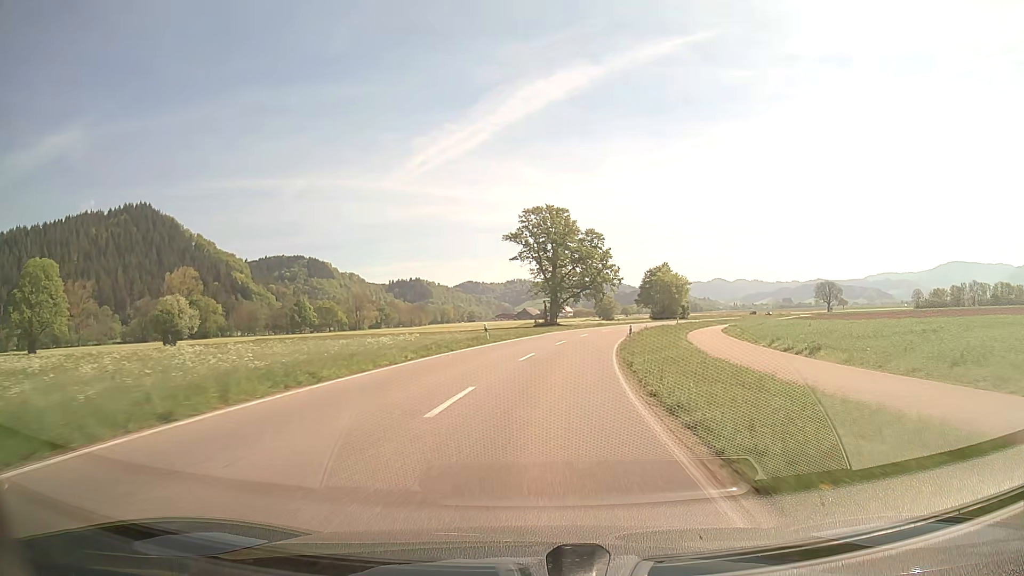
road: secondary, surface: asphalt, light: Day
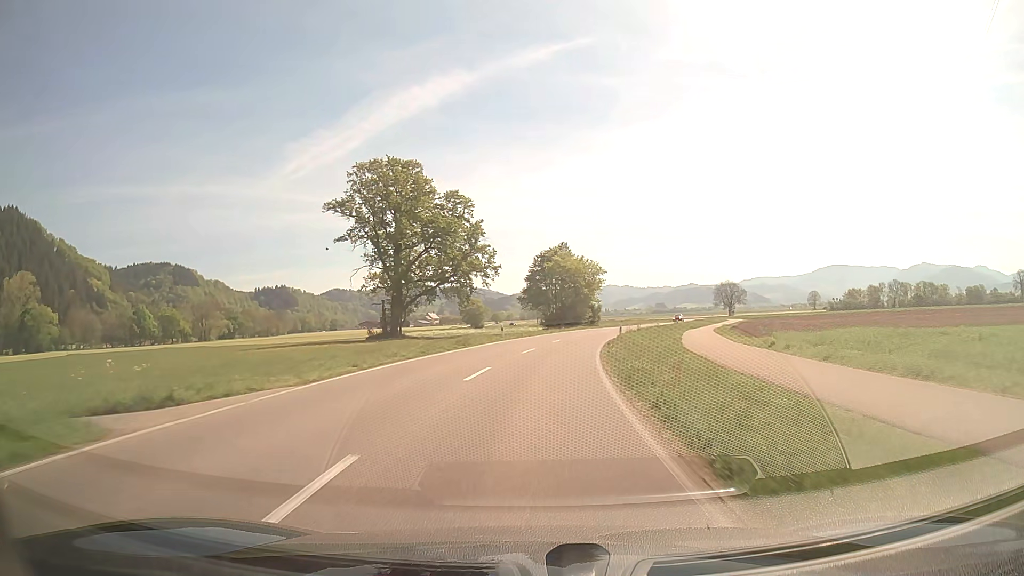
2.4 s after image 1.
(+4.5, +42.0) m; +12°
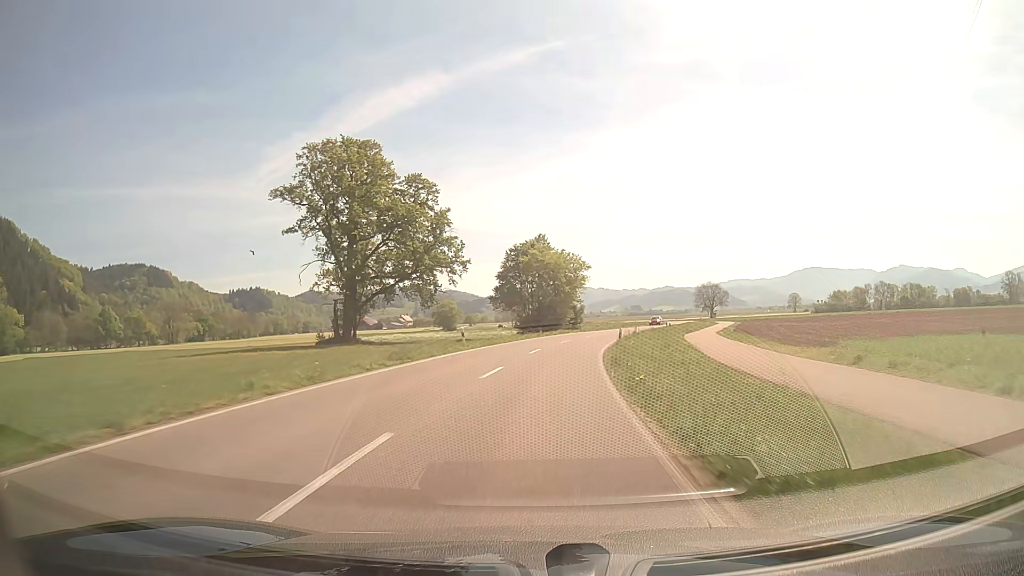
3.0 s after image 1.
(+0.2, +10.6) m; +2°
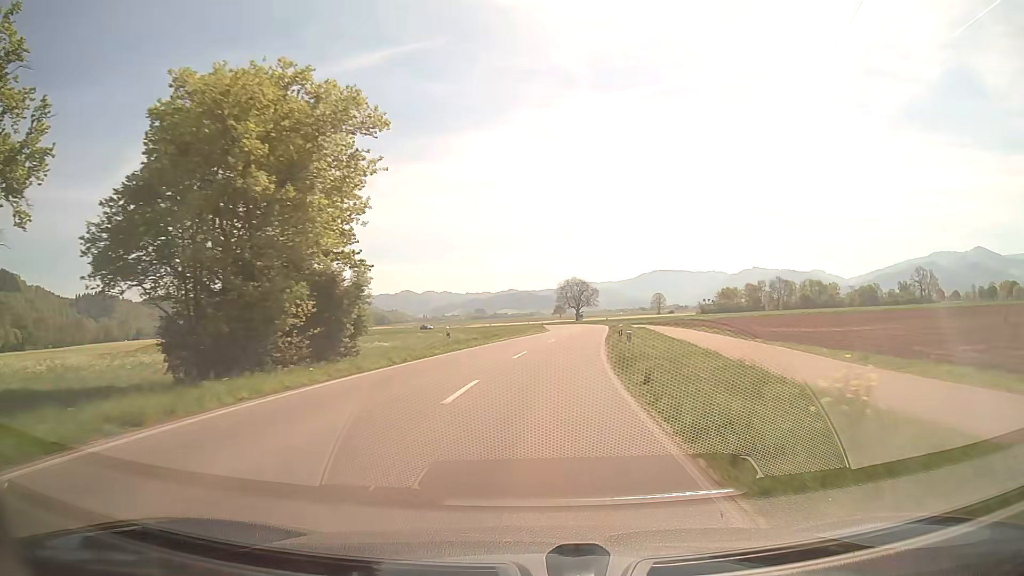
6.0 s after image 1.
(+5.7, +52.7) m; +13°
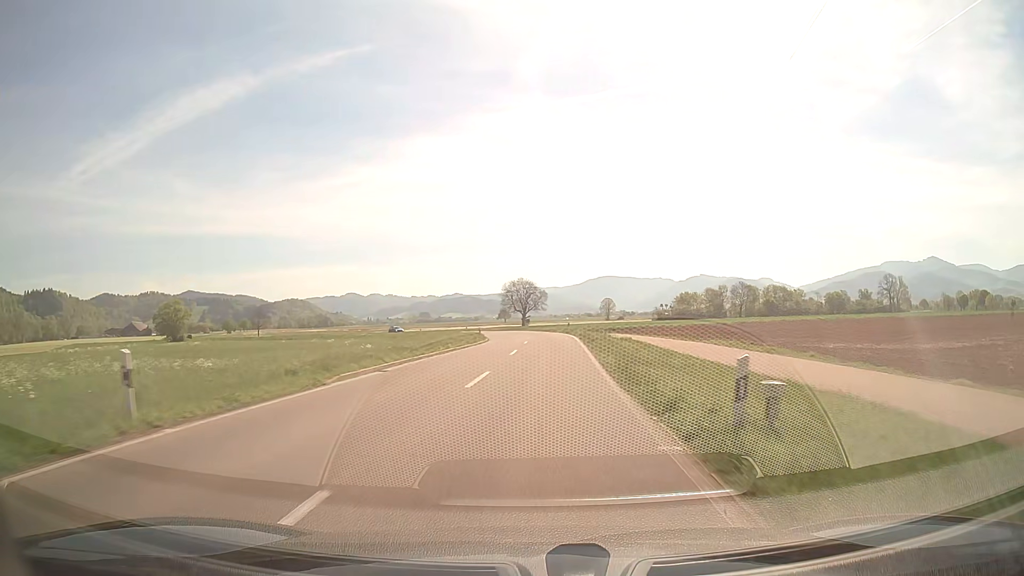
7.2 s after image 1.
(+1.1, +21.3) m; +5°
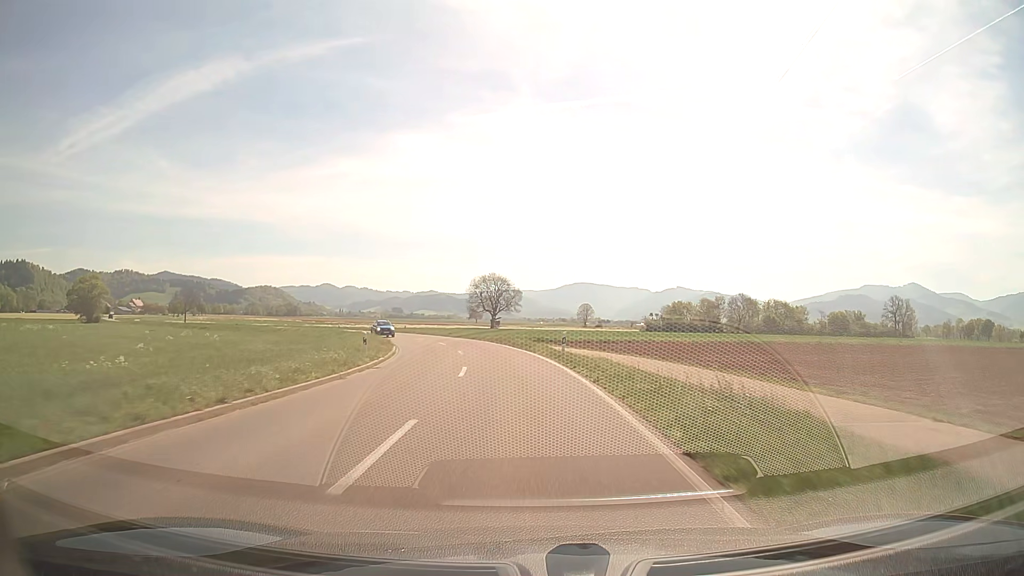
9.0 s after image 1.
(+1.0, +31.9) m; +2°
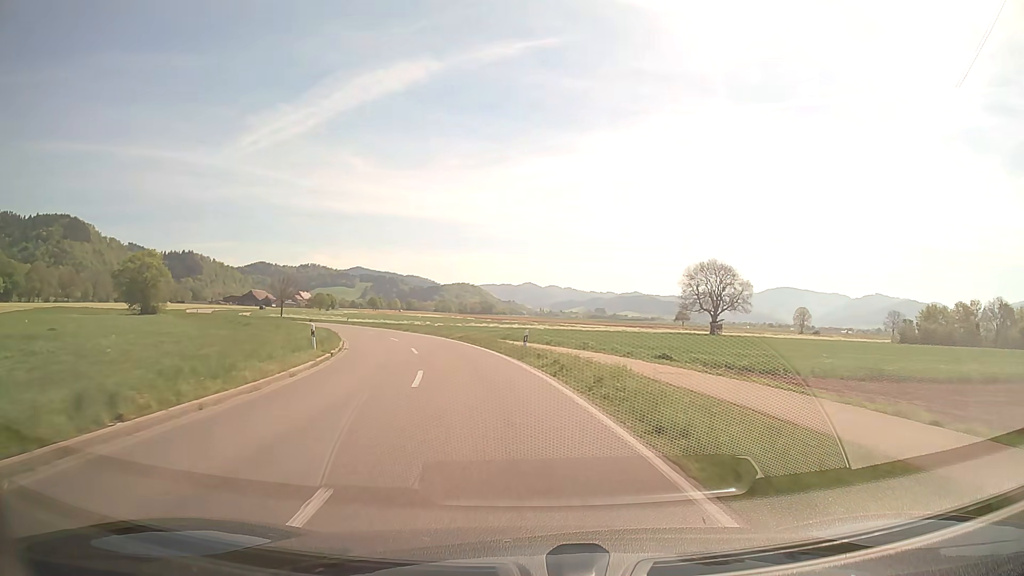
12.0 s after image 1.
(-5.8, +52.1) m; -17°
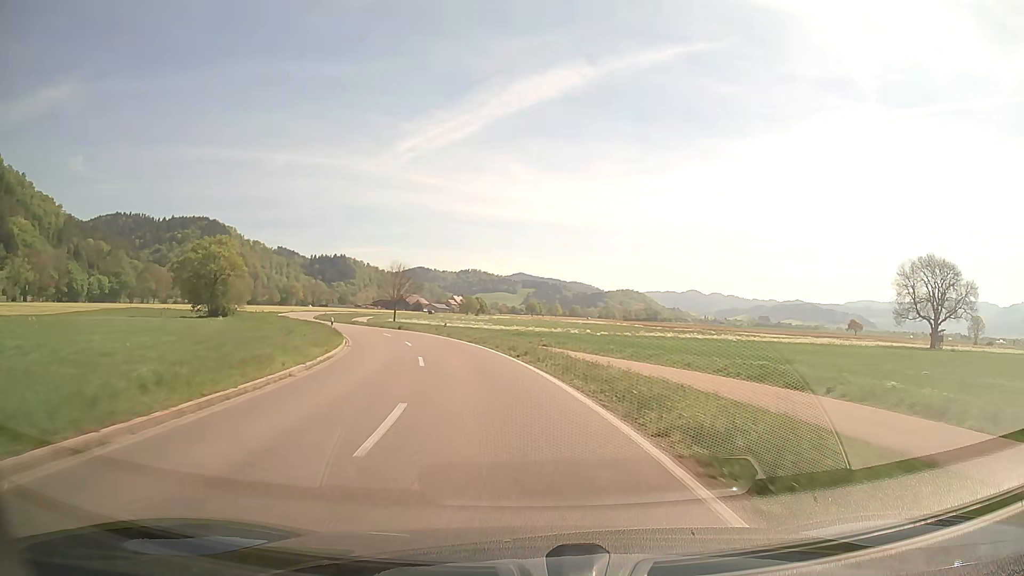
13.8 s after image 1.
(-3.7, +31.0) m; -14°
(0, +10) (-1, +20) (-3, +30) (-6, +39) (-9, +49) (-13, +58) (-18, +67) (-22, +76) (-27, +85) (-31, +94) m
